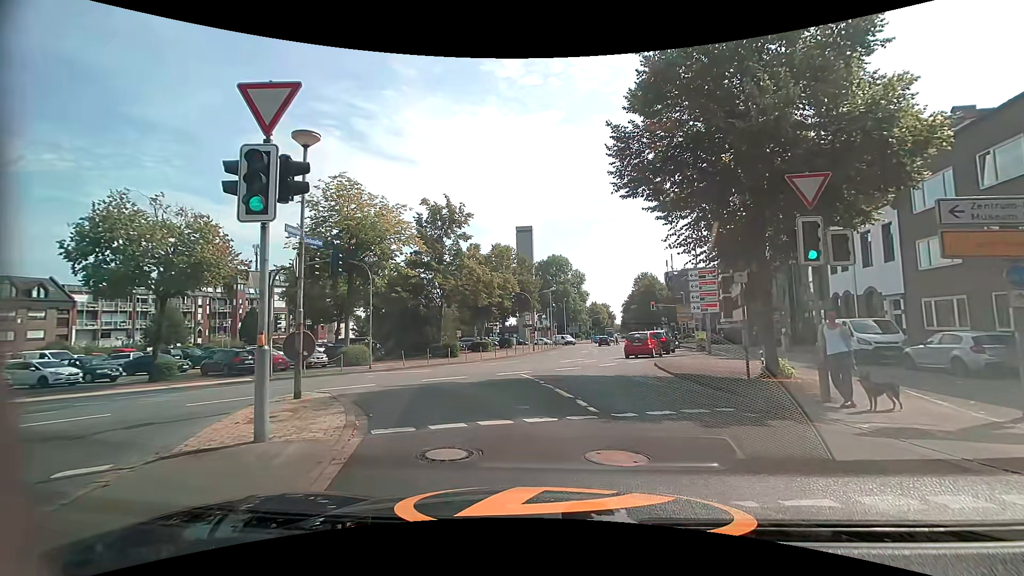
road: secondary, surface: asphalt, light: Day
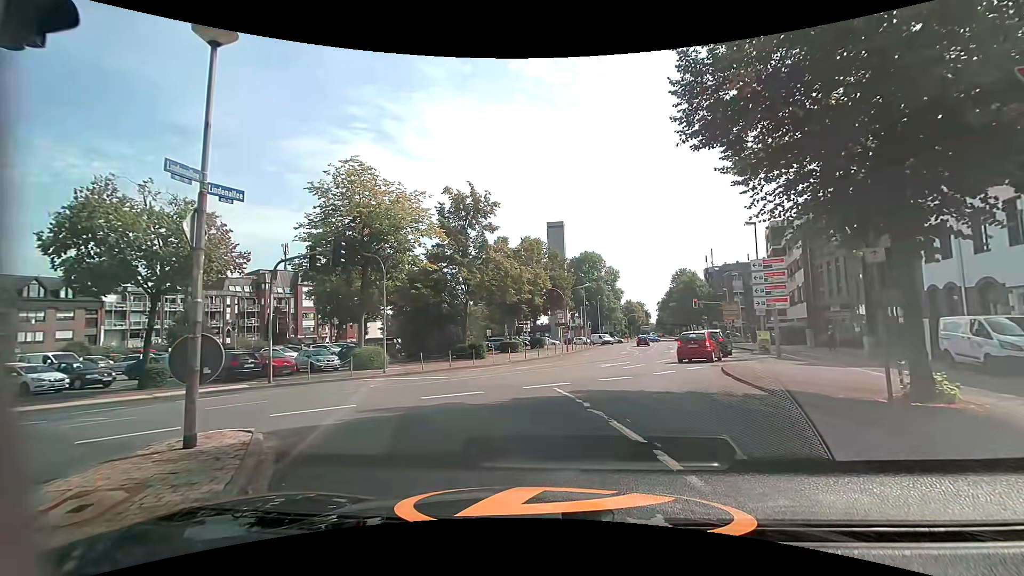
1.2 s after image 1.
(-0.2, +4.0) m; -5°
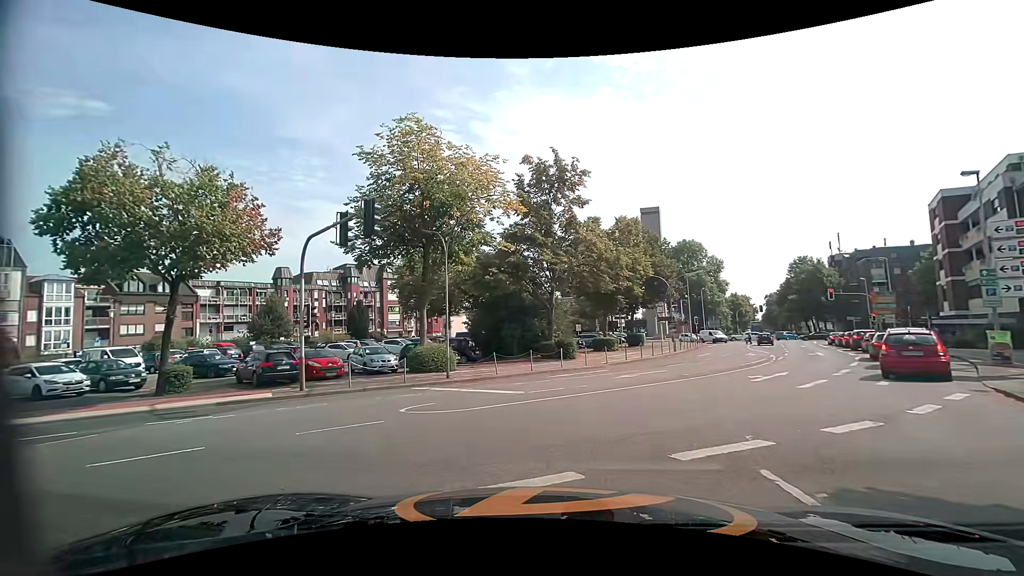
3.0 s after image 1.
(-0.7, +6.9) m; -10°
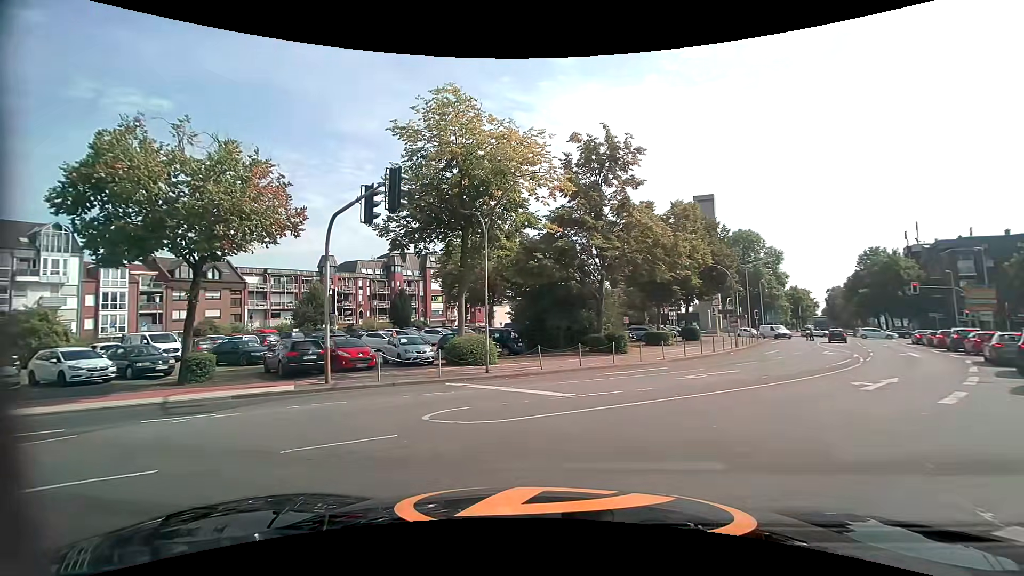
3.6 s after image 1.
(-0.1, +2.4) m; -6°
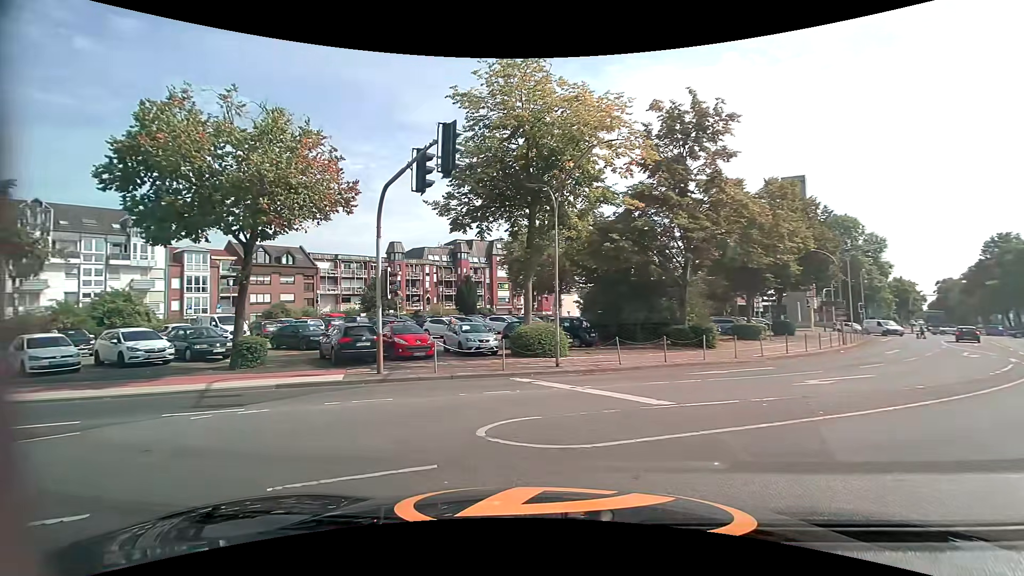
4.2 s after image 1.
(-0.2, +2.5) m; -8°
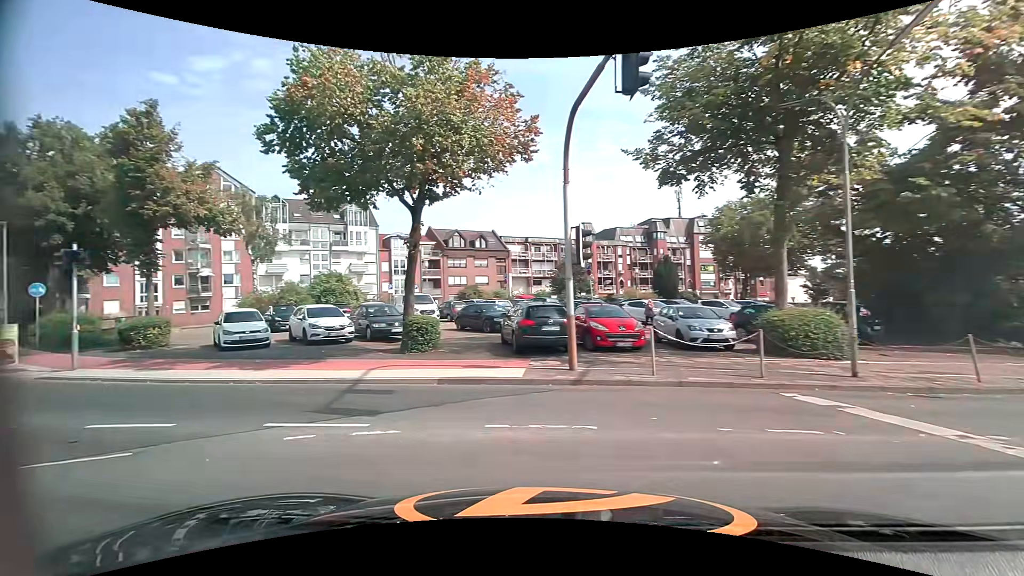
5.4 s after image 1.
(-0.9, +4.9) m; -22°
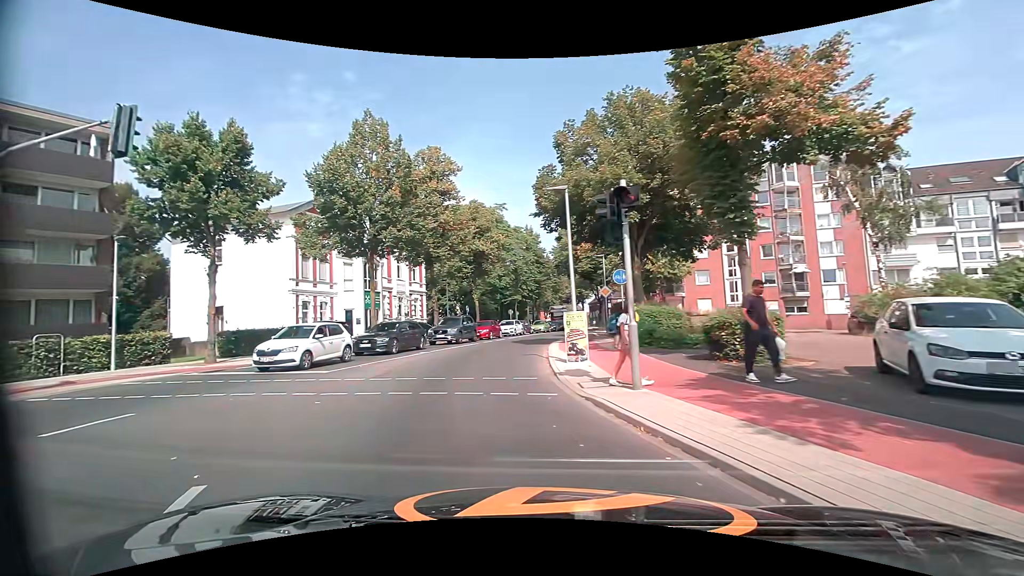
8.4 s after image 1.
(-5.8, +9.5) m; -61°
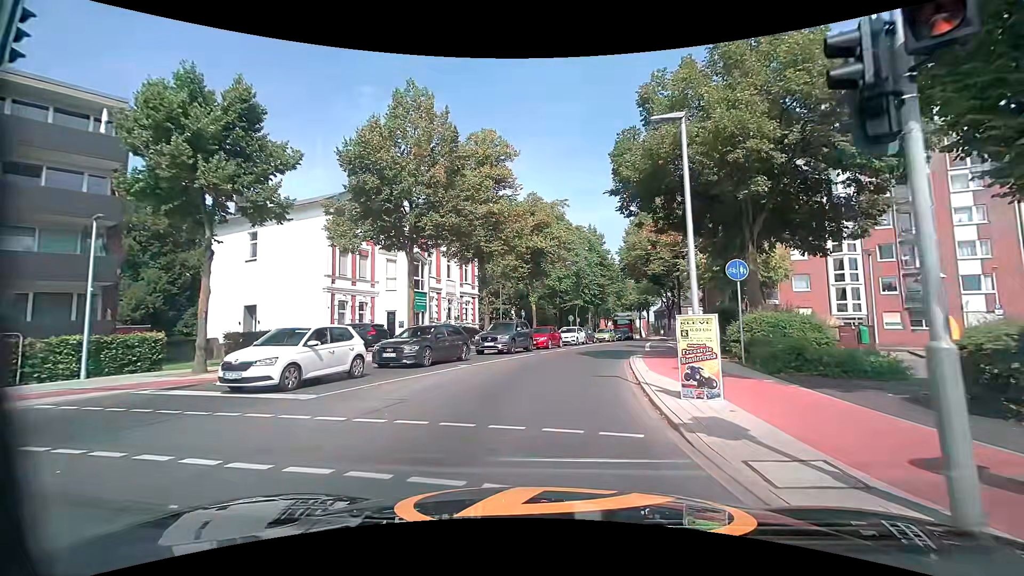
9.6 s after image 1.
(-0.4, +5.3) m; -4°
